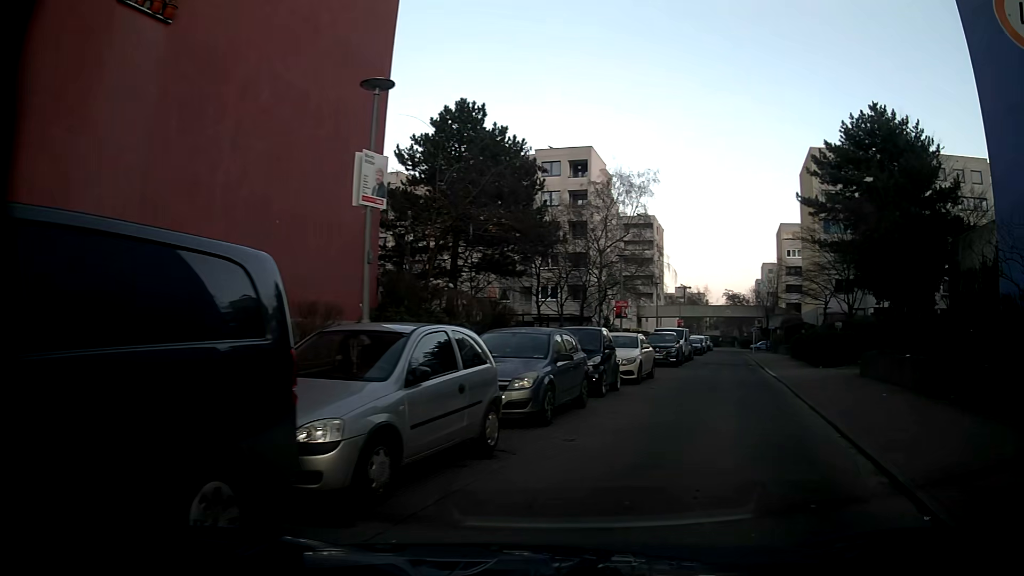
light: Day
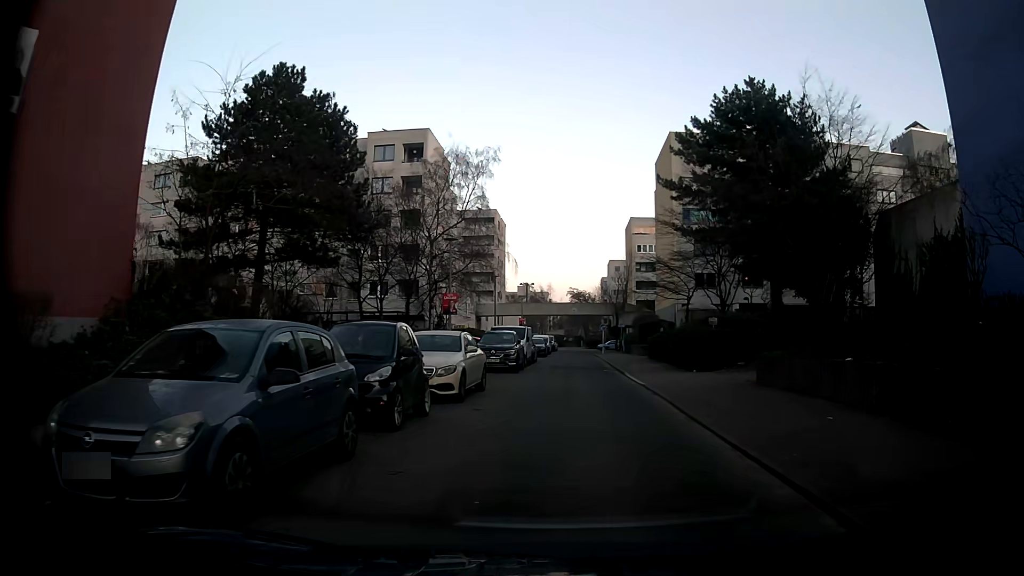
(+0.8, +5.4) m; +14°
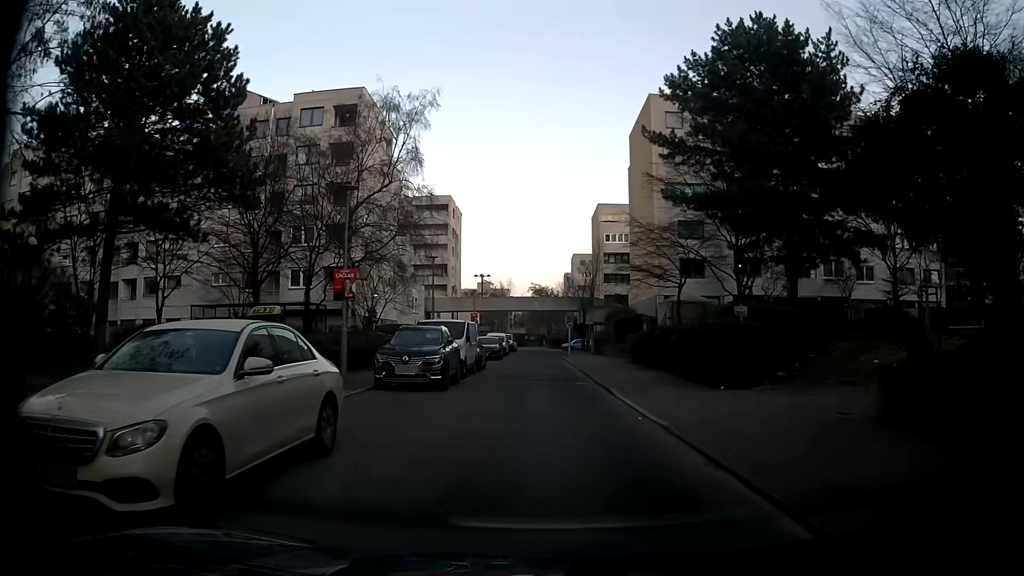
(+0.2, +9.6) m; +2°
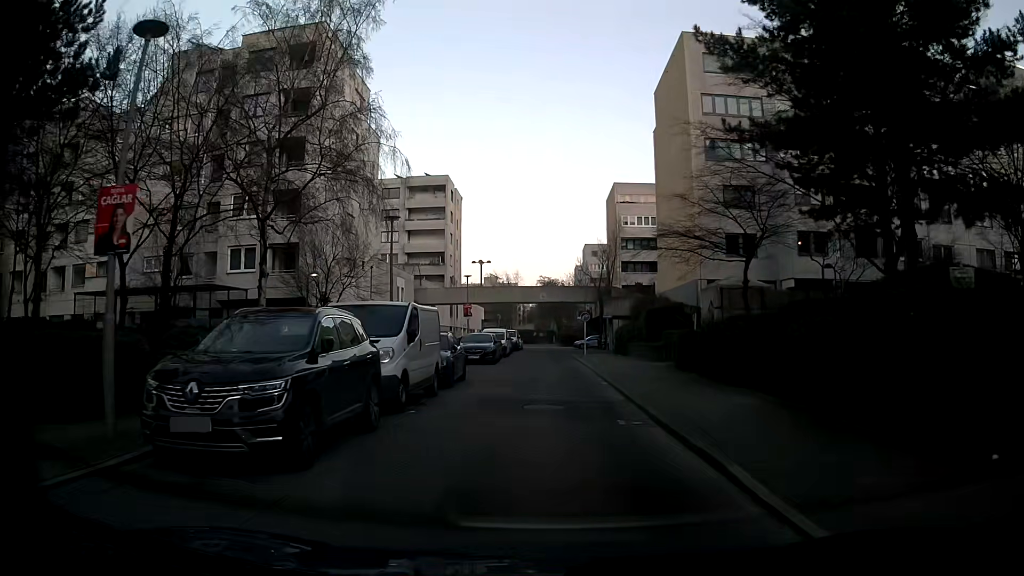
(-0.1, +10.7) m; -1°
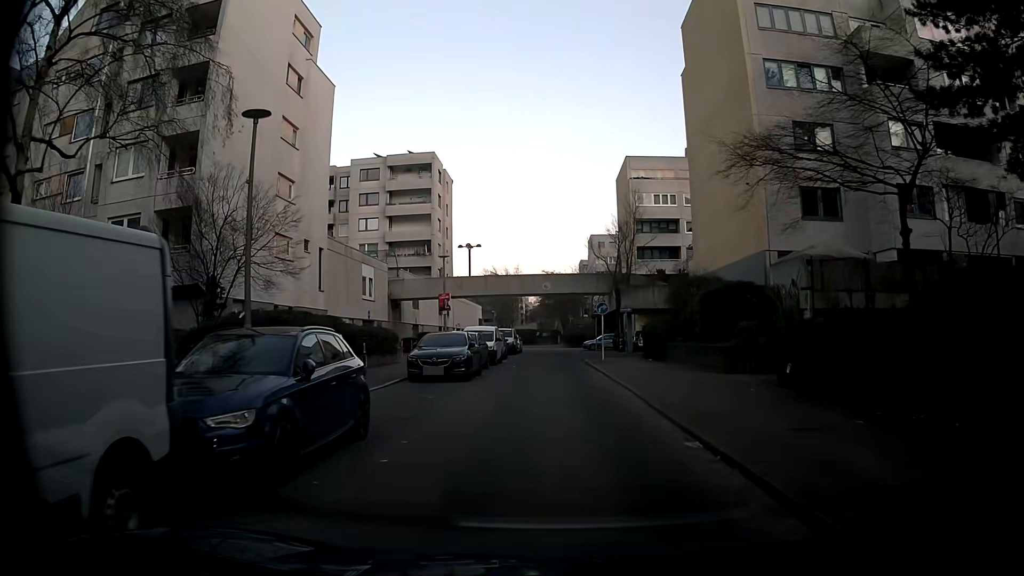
(0.0, +11.6) m; 0°
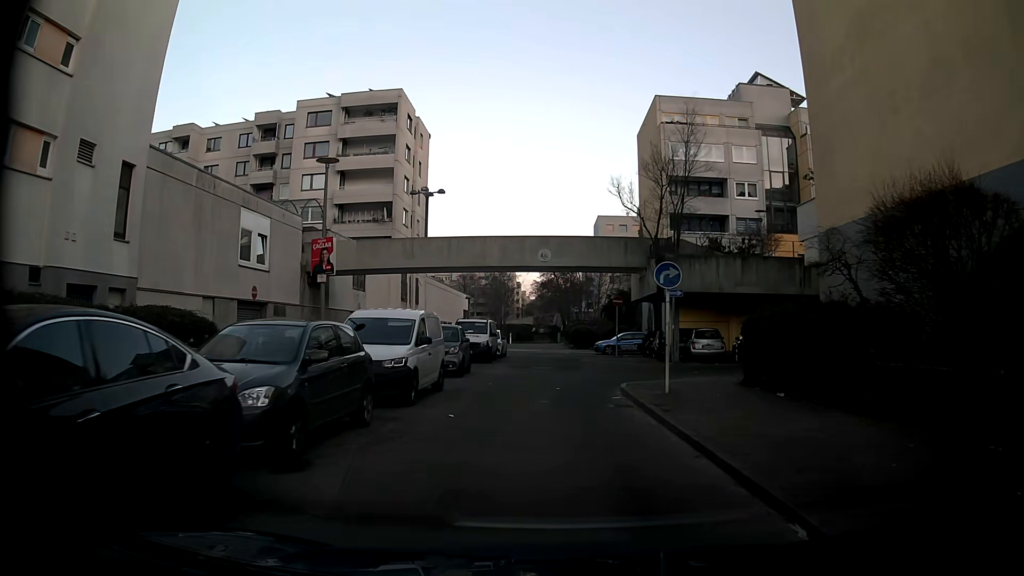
(0.0, +18.4) m; 0°
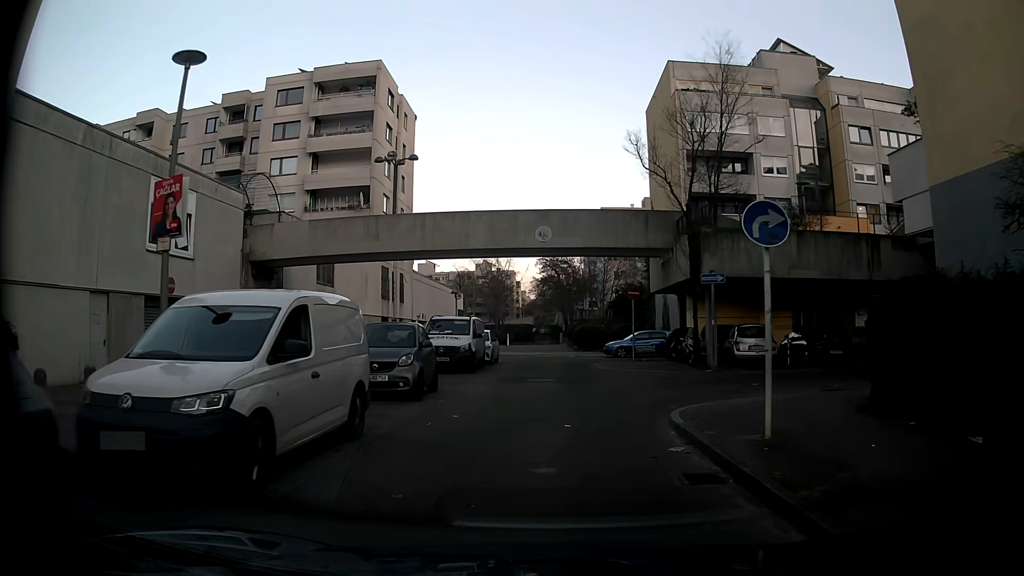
(0.0, +6.9) m; -1°
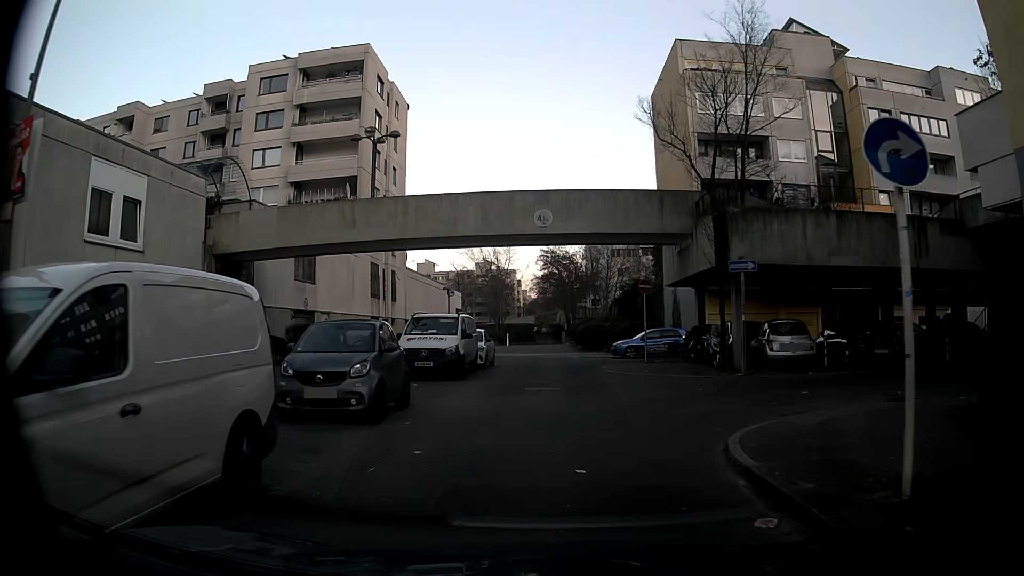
(0.0, +3.4) m; 0°
